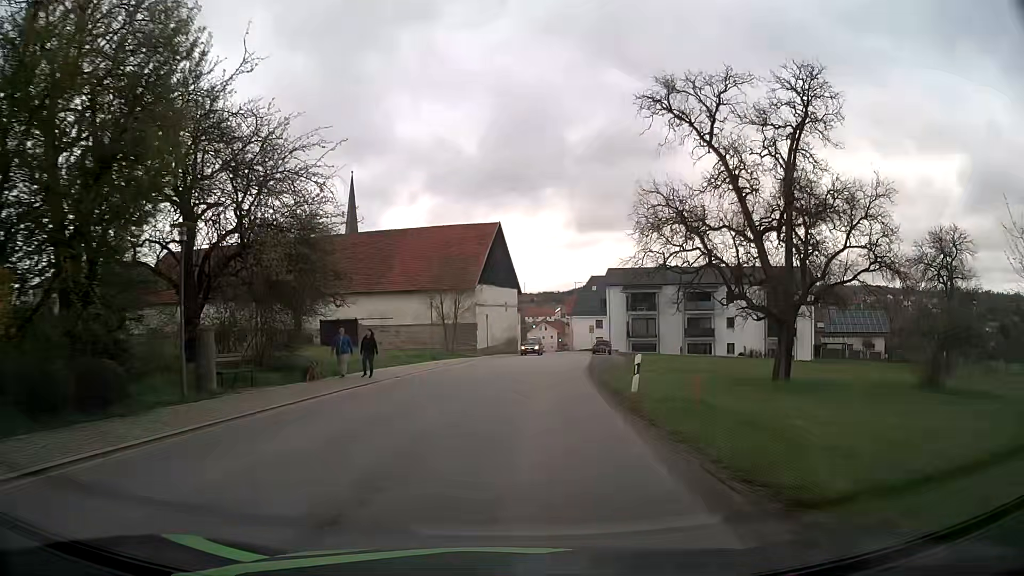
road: tertiary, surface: asphalt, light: Day
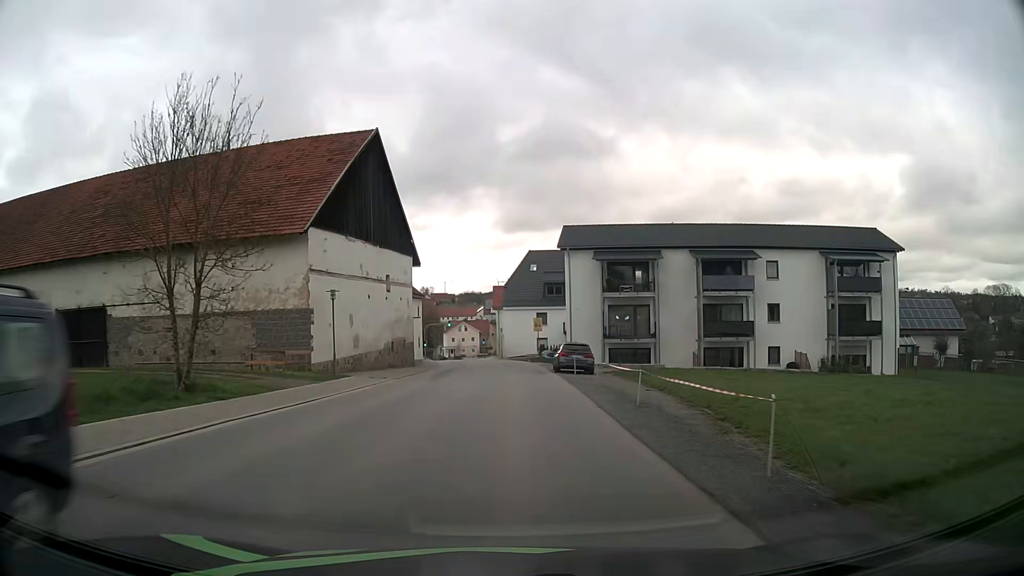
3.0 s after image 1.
(+2.2, +33.7) m; +7°
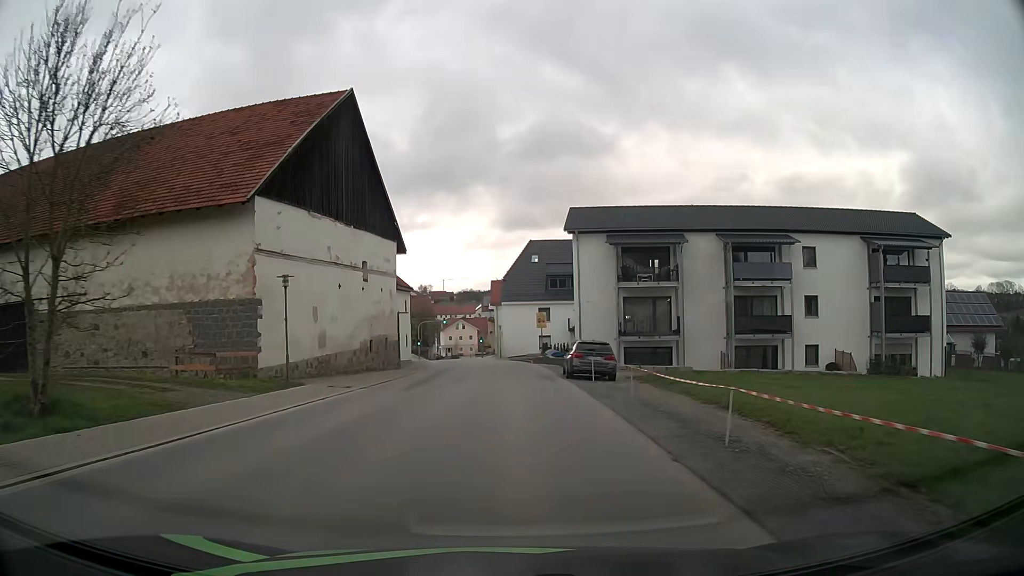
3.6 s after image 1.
(0.0, +6.5) m; 0°
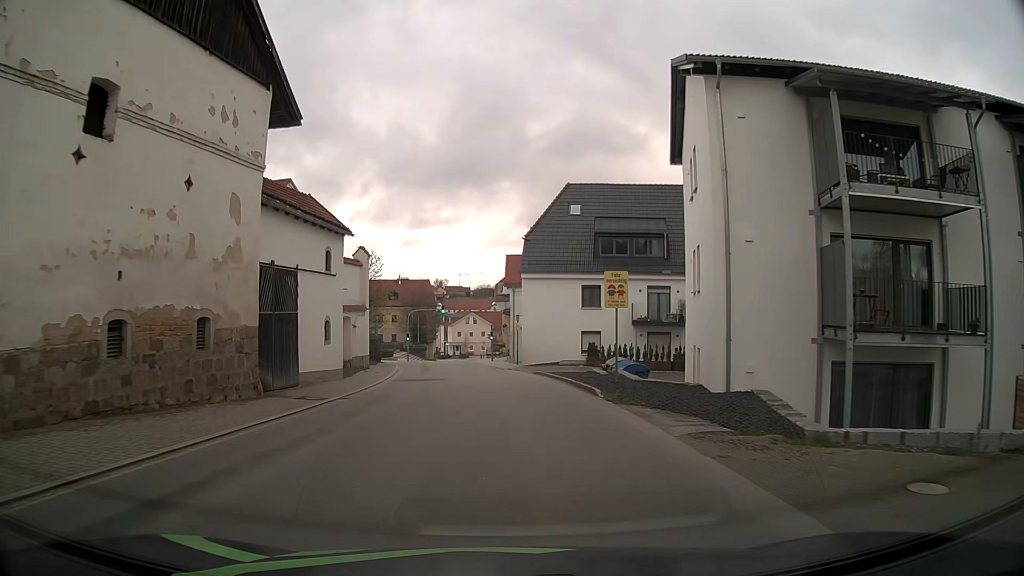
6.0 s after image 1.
(-0.3, +25.6) m; -2°
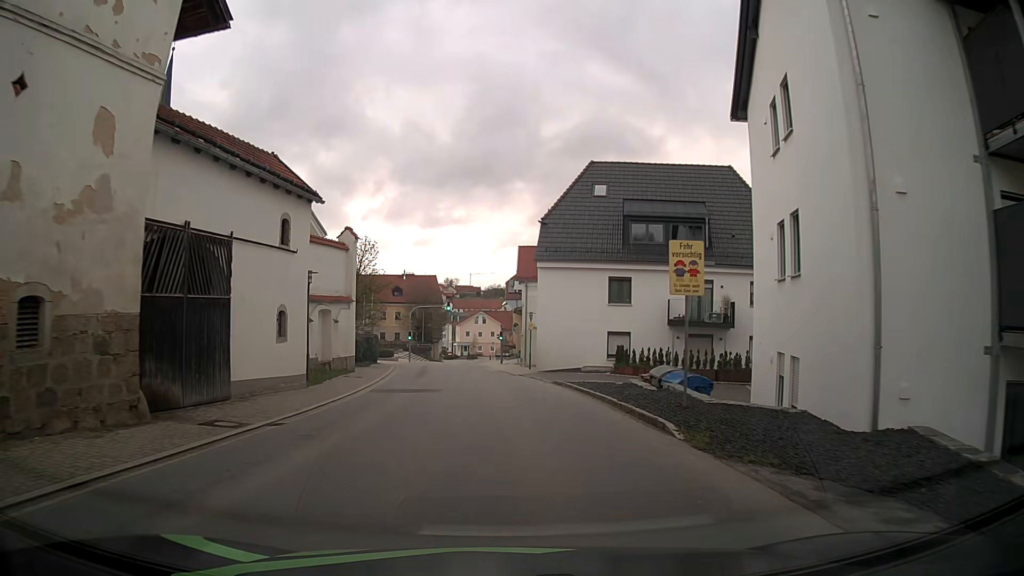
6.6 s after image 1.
(0.0, +6.3) m; -1°
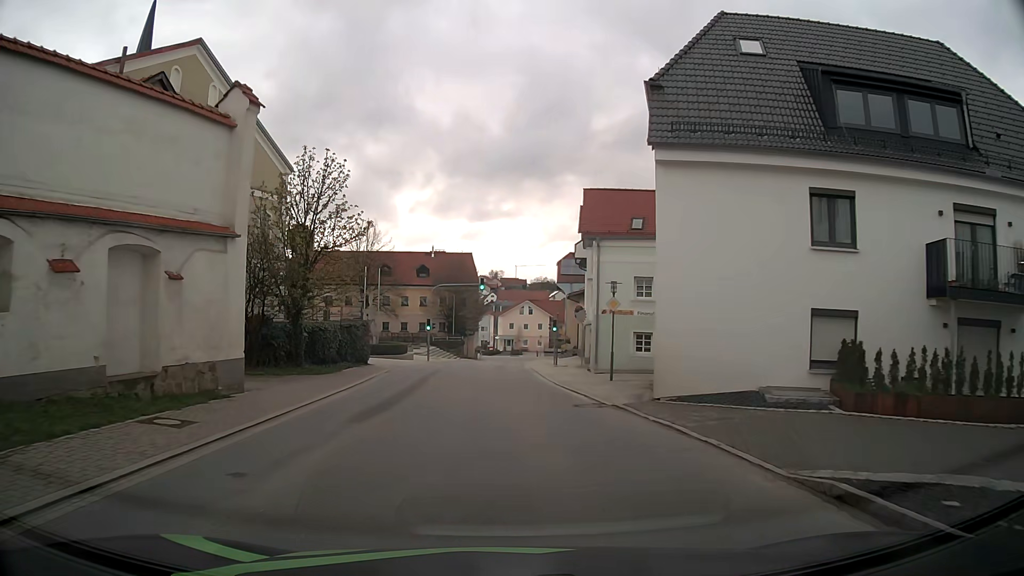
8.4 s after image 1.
(-0.5, +19.0) m; -3°
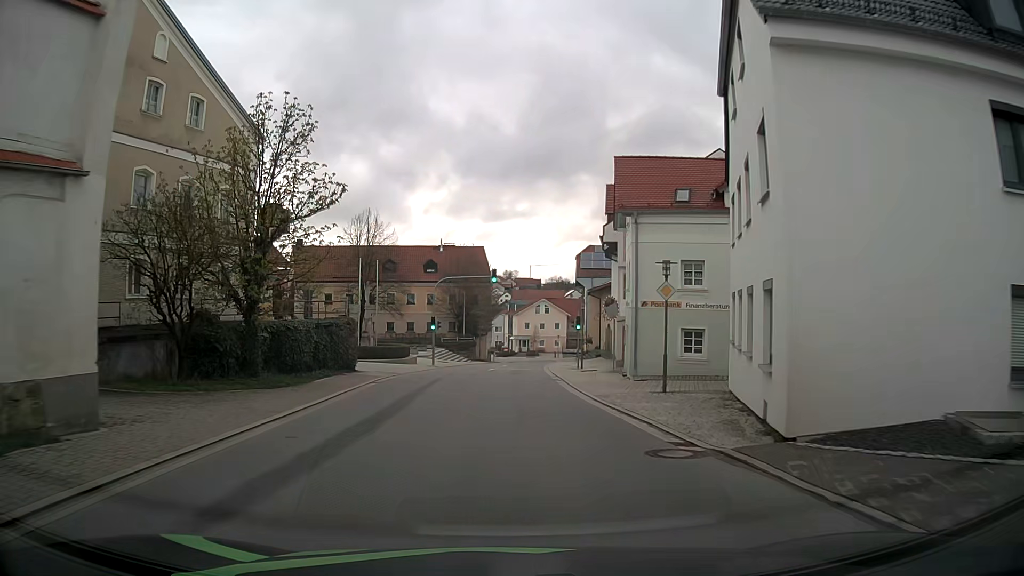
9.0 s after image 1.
(-0.1, +6.5) m; -2°
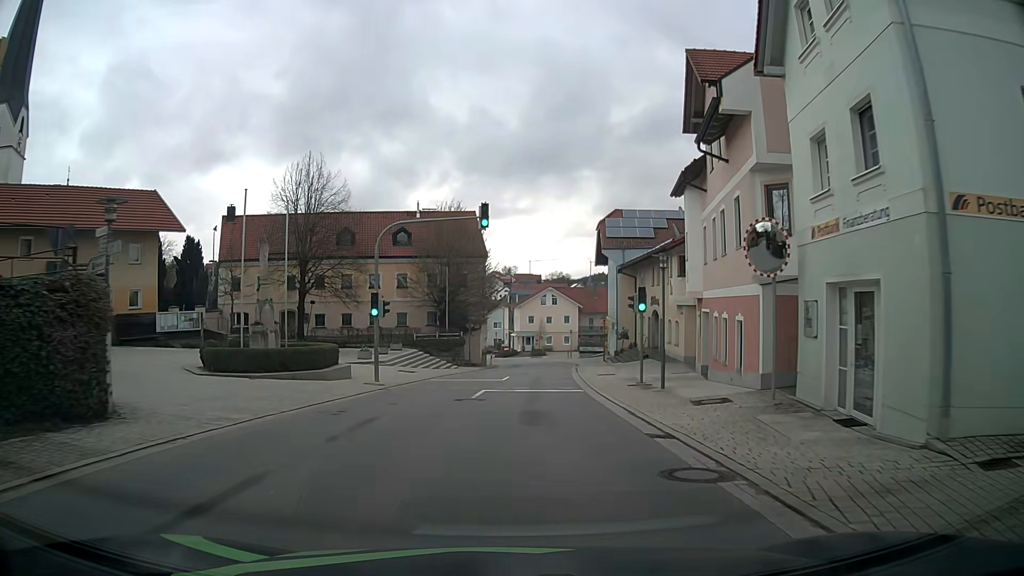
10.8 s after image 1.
(0.0, +19.8) m; 0°
(0, +10) (0, +20) (+1, +30) (+2, +40) (+3, +50) (+3, +60) (+3, +70) (+1, +80) (-2, +89) (-5, +99) m
